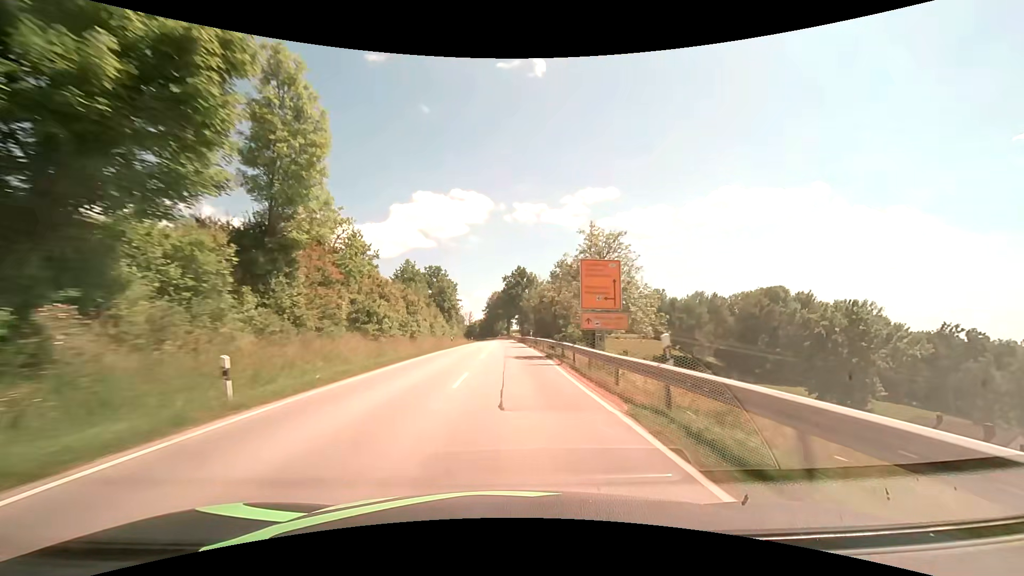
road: secondary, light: Day
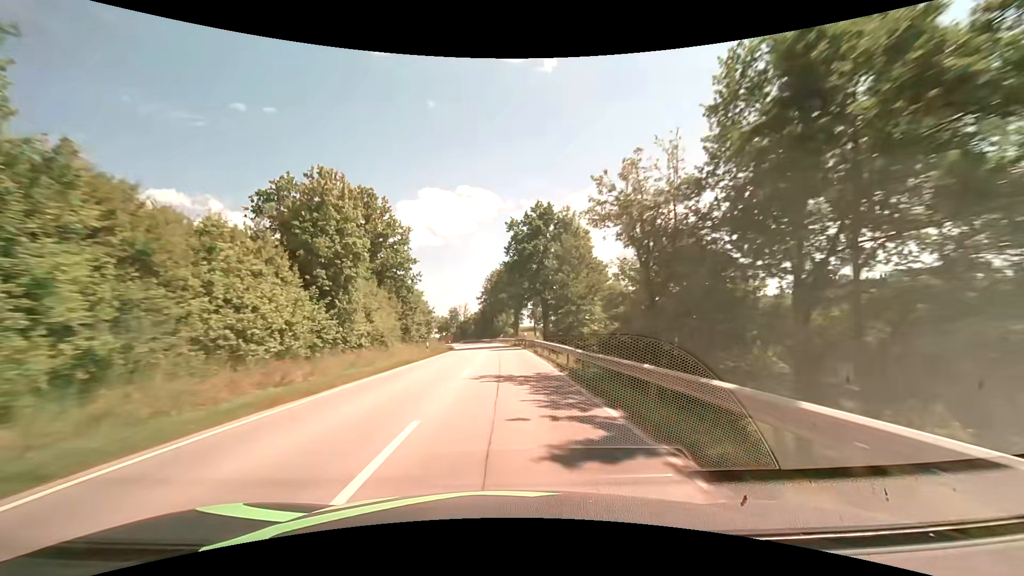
(-0.3, +56.0) m; -1°
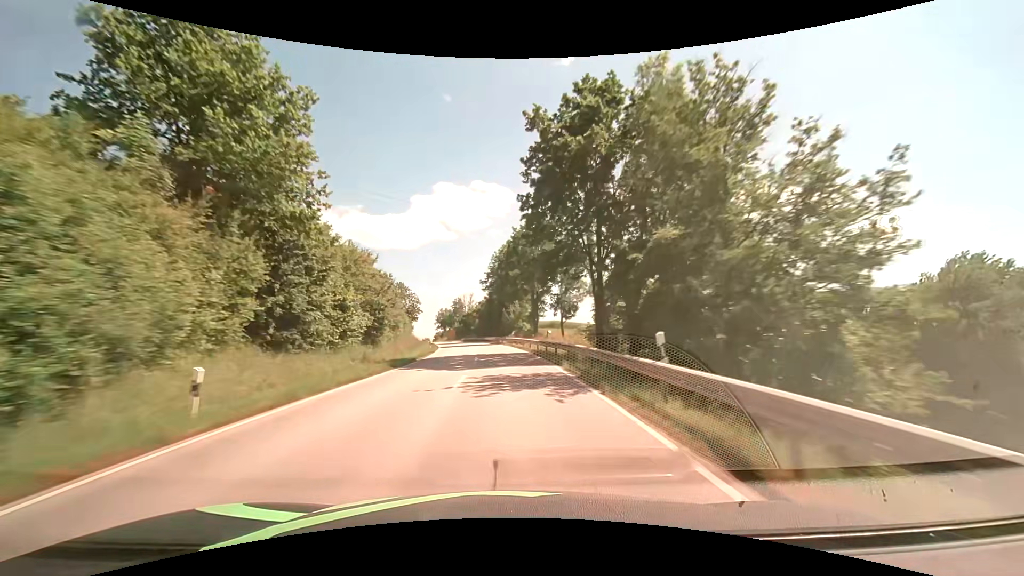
(-0.3, +28.2) m; -1°
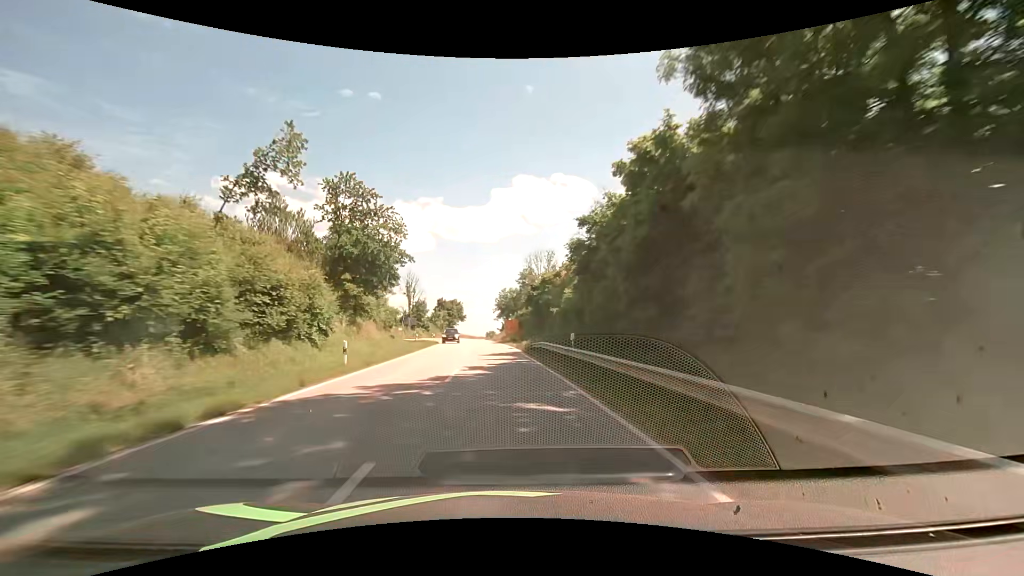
(-5.2, +70.6) m; -9°
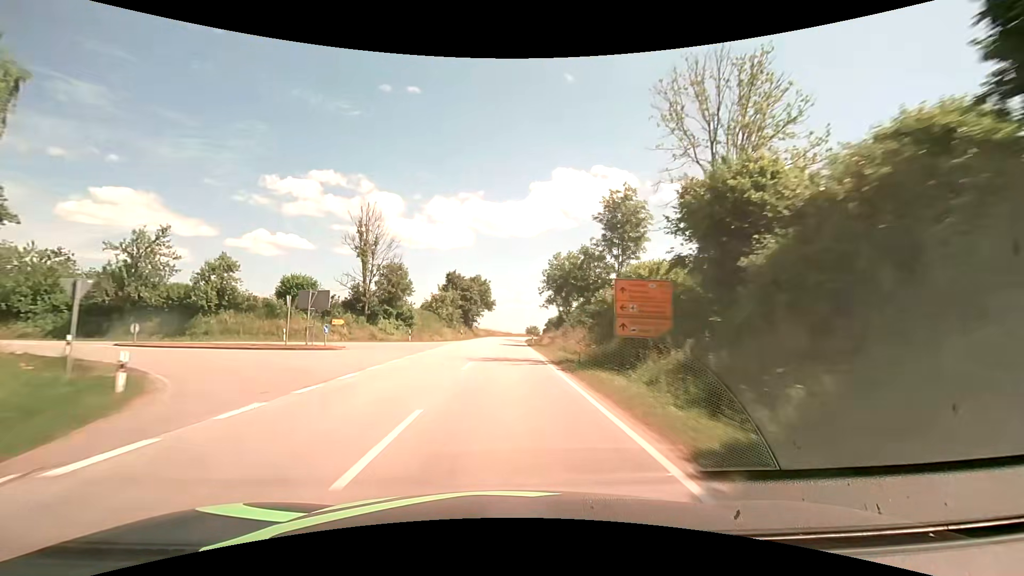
(-2.8, +56.9) m; -5°
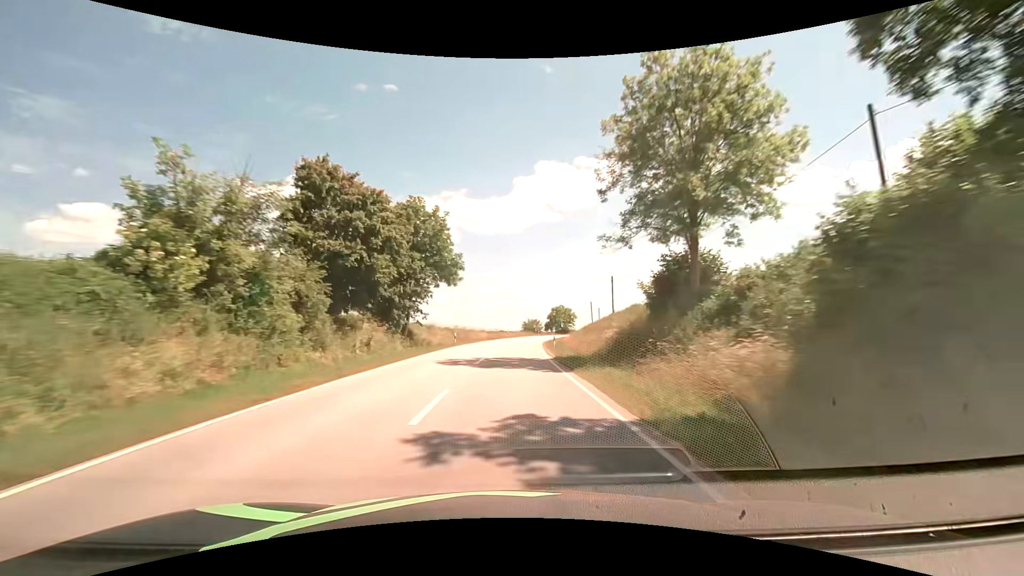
(+0.3, +57.2) m; +1°
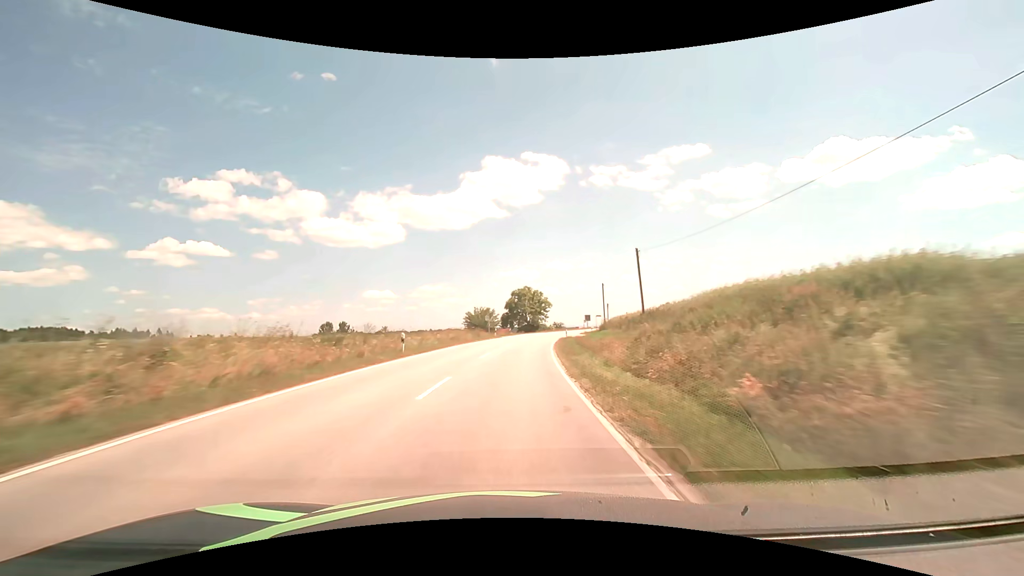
(+2.5, +57.2) m; +6°
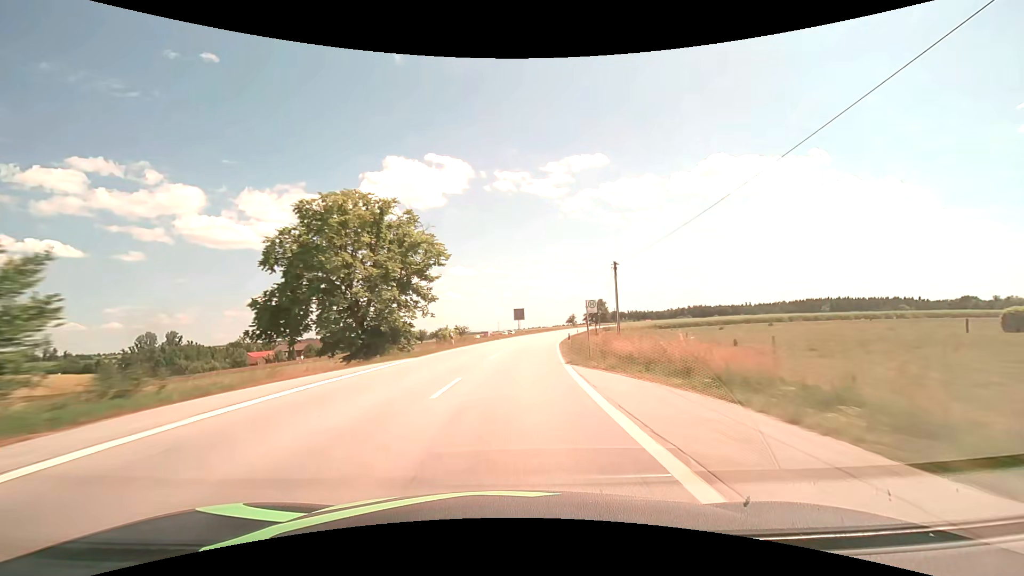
(+6.6, +71.0) m; +11°
(0, +10) (+1, +20) (+1, +30) (+2, +40) (+4, +50) (+5, +60) (+7, +70) (+9, +79) (+11, +89) (+14, +99) m
